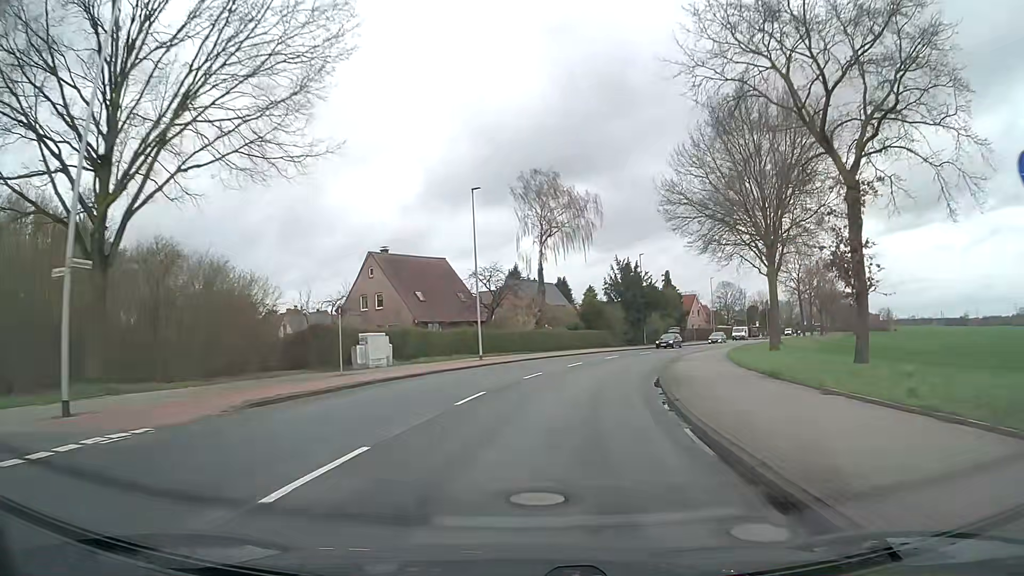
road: secondary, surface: asphalt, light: Day
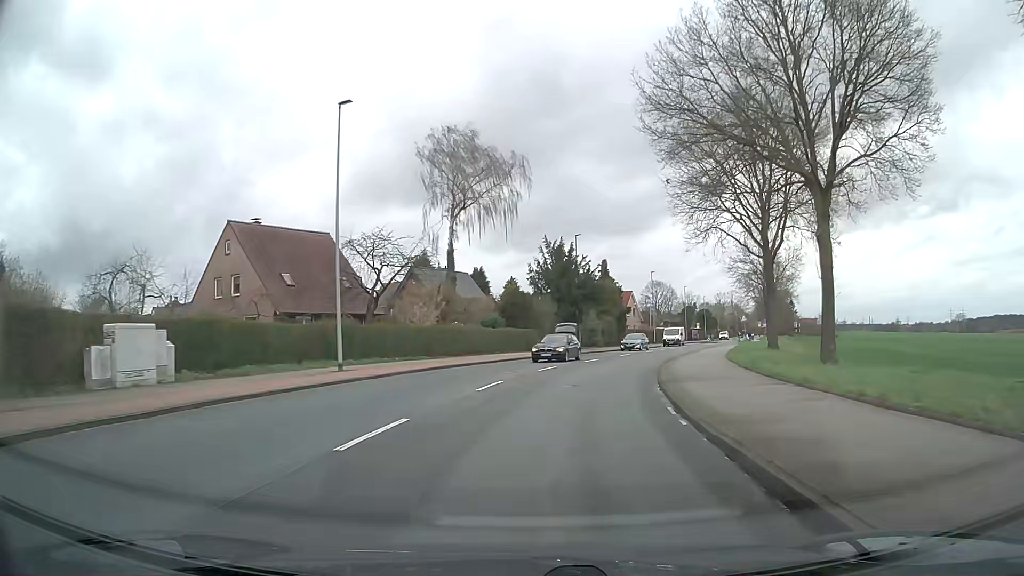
(+1.0, +15.4) m; +7°
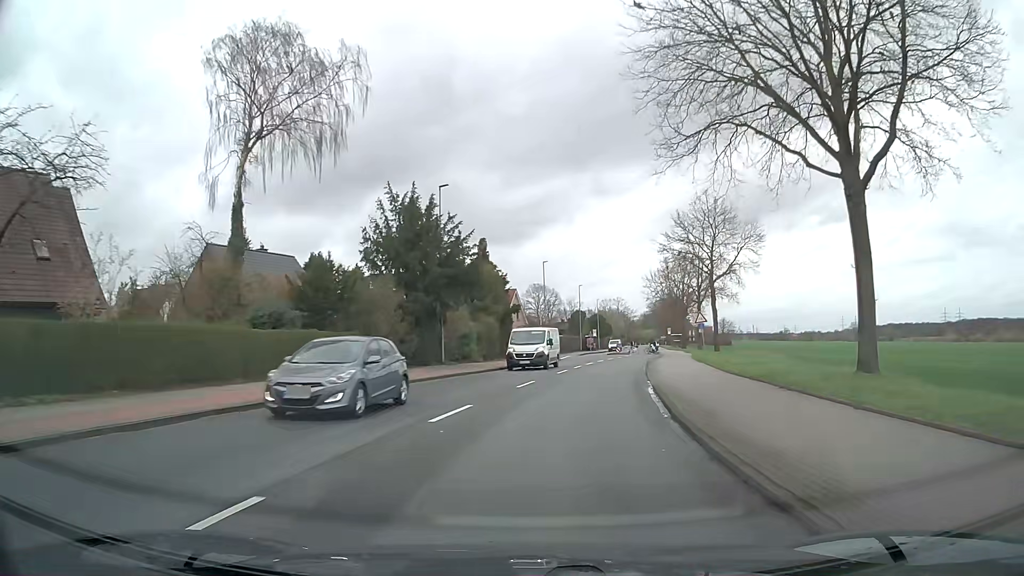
(+2.1, +23.1) m; +10°
(0, +10) (+1, +20) (+3, +30) (+5, +40) (+7, +49) (+9, +59) (+12, +69) (+14, +79) (+15, +89) (+16, +99) m
